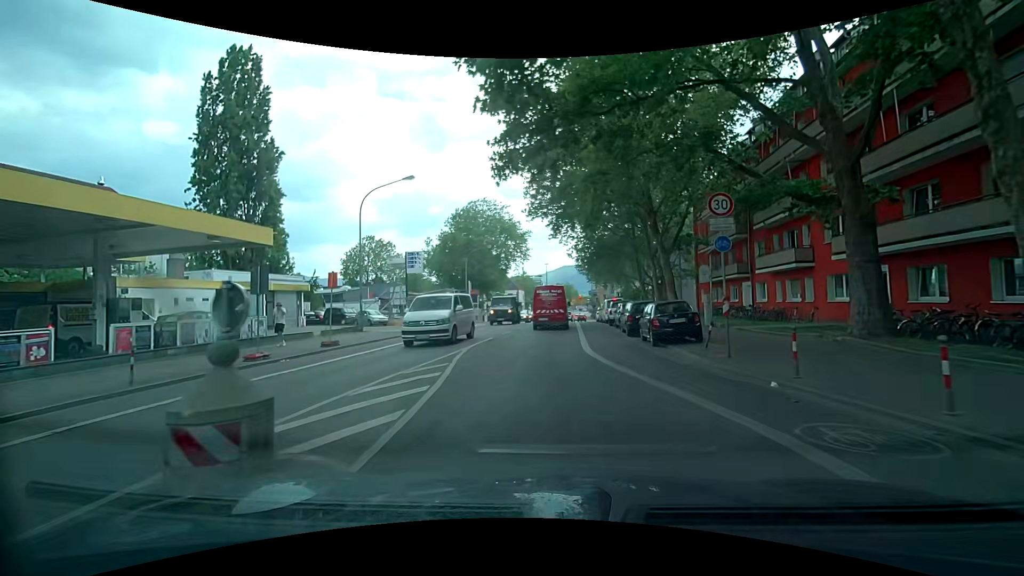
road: secondary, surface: asphalt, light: Day
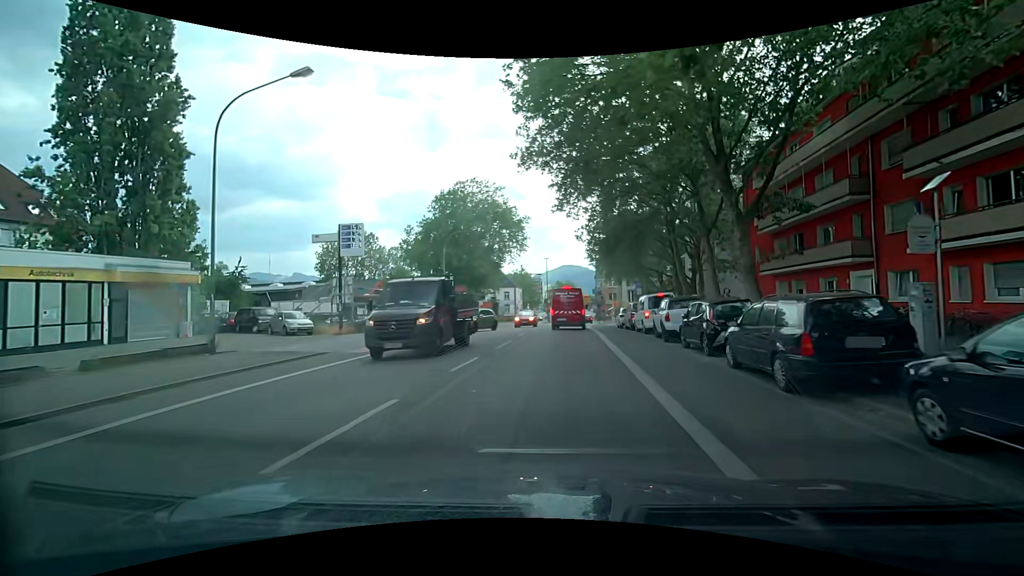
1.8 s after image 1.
(-0.2, +14.2) m; -1°
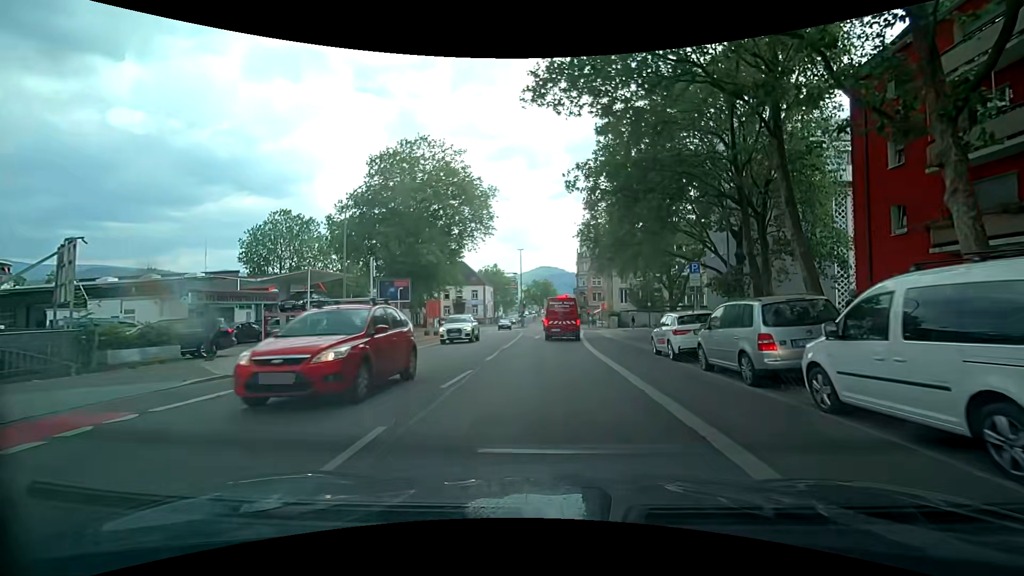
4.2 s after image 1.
(+1.0, +19.2) m; +3°
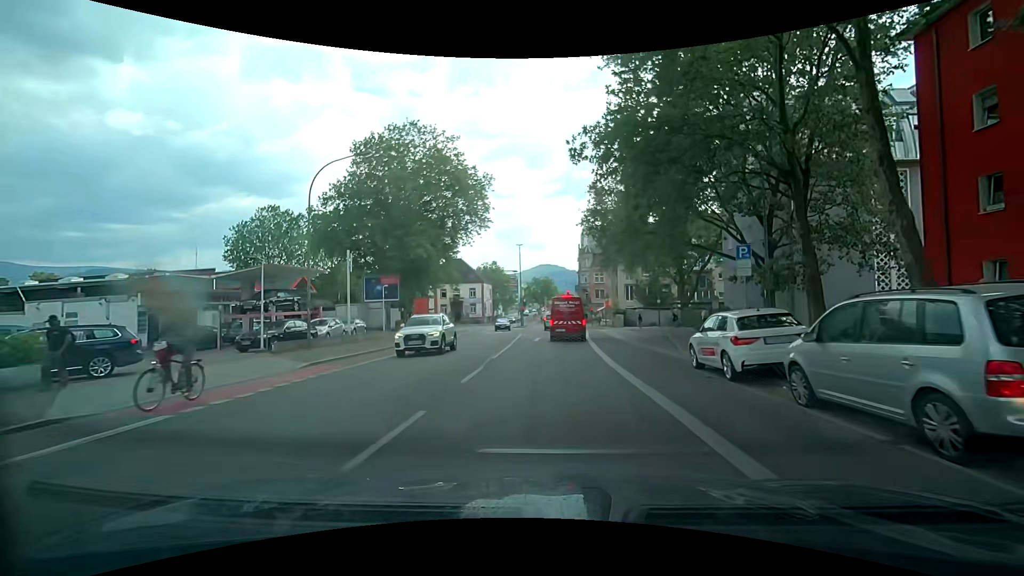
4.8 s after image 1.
(0.0, +4.5) m; +1°
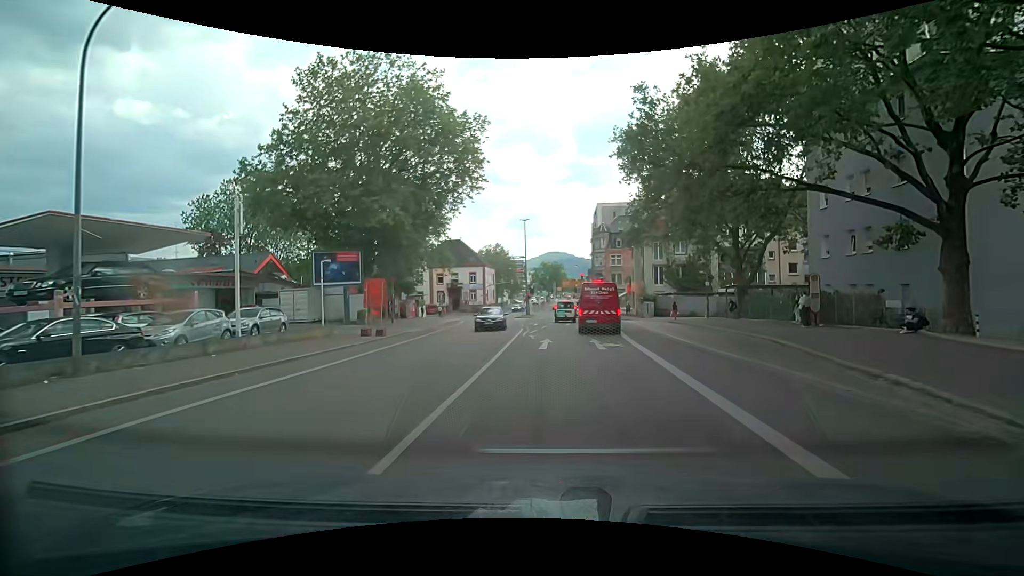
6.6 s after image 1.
(-0.3, +13.0) m; -1°
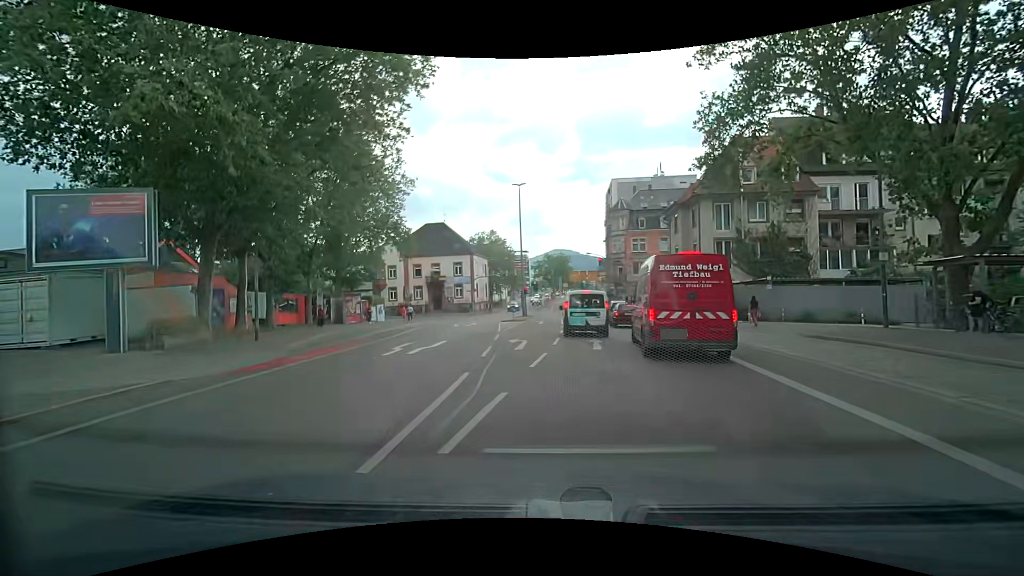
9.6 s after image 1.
(+0.3, +20.8) m; 0°
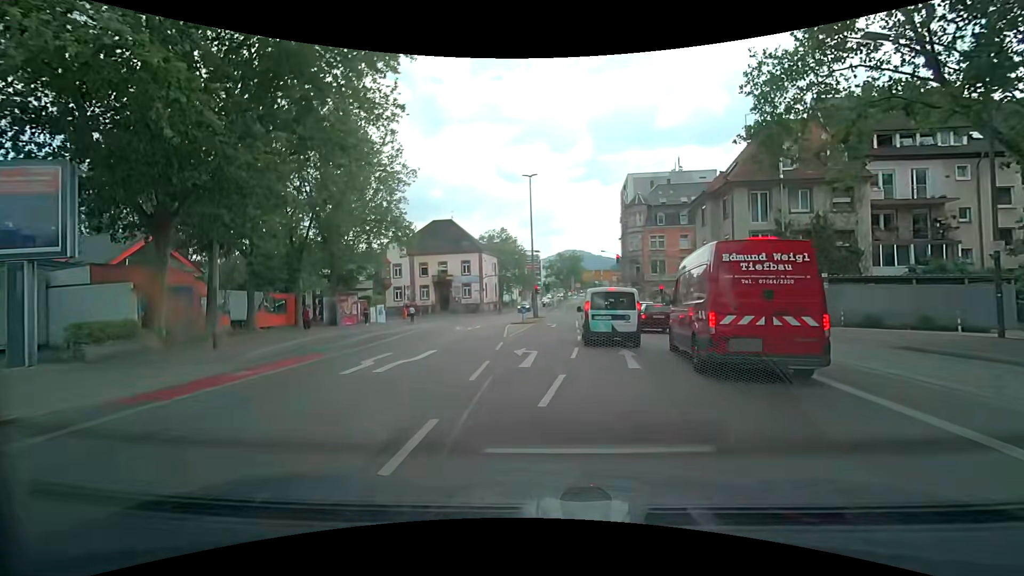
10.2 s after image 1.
(-0.1, +4.0) m; -2°
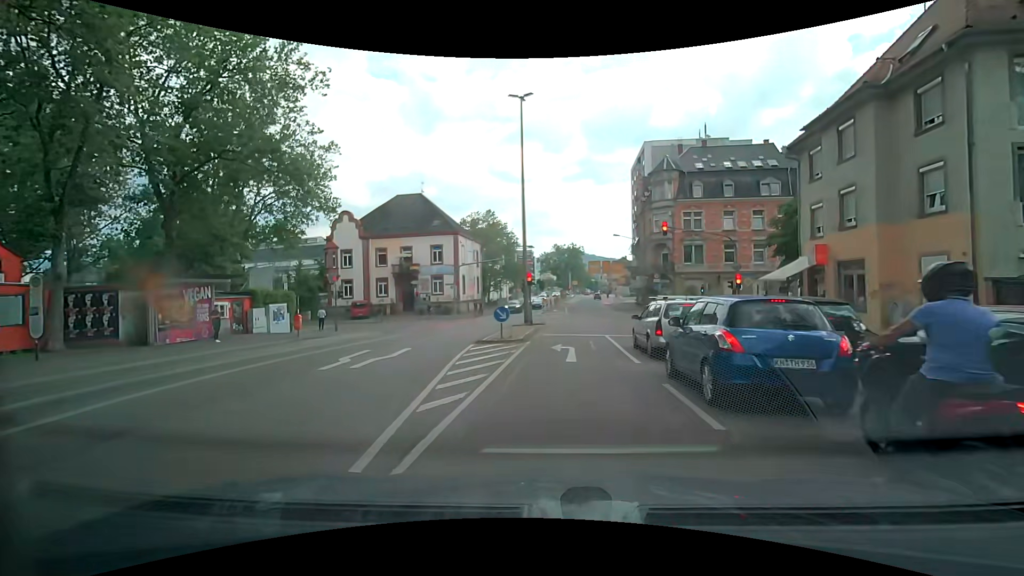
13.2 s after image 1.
(-0.4, +18.9) m; +1°
(0, +10) (+1, +20) (+2, +30) (+1, +40) (-6, +46) (-16, +47) (-26, +48) (-36, +49) (-46, +49) (-56, +50) m
